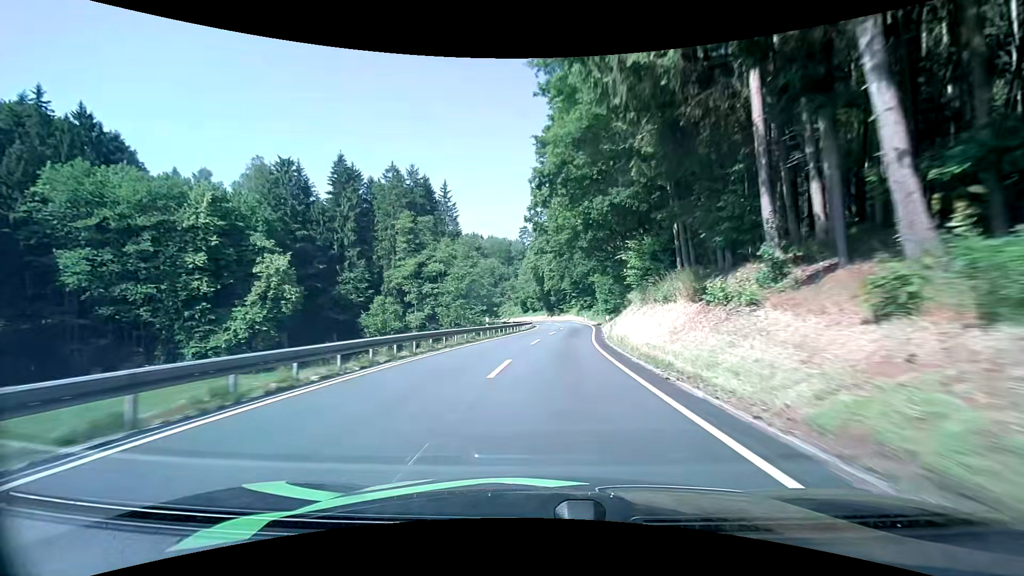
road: secondary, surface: asphalt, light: Day
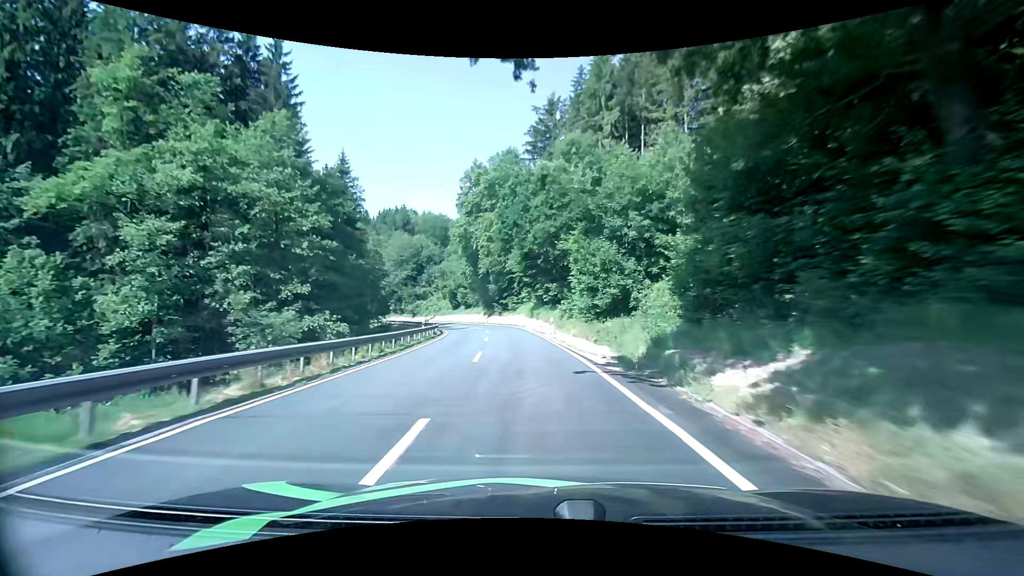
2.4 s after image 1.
(+3.1, +44.0) m; +5°
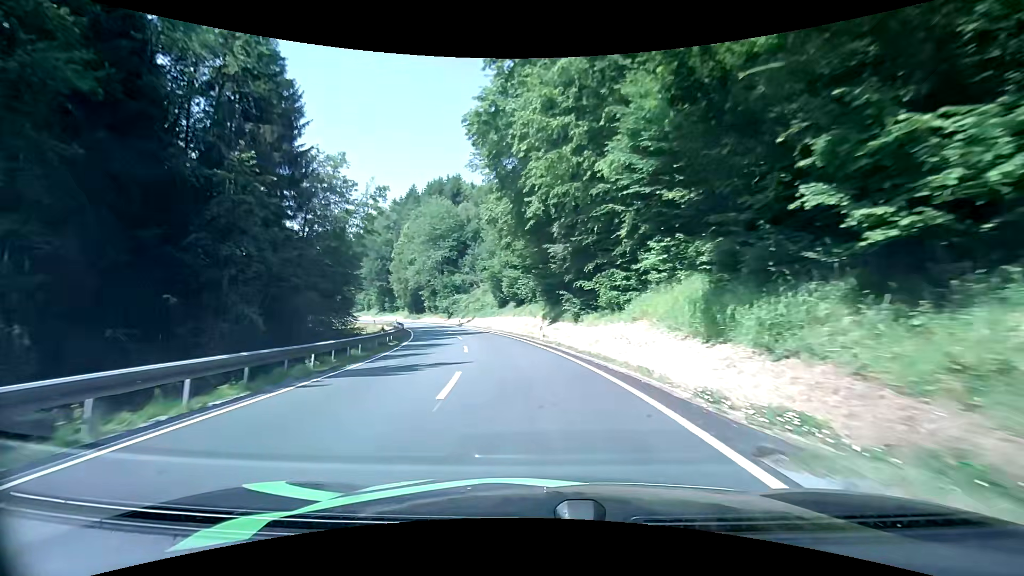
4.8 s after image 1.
(-2.2, +42.3) m; -9°
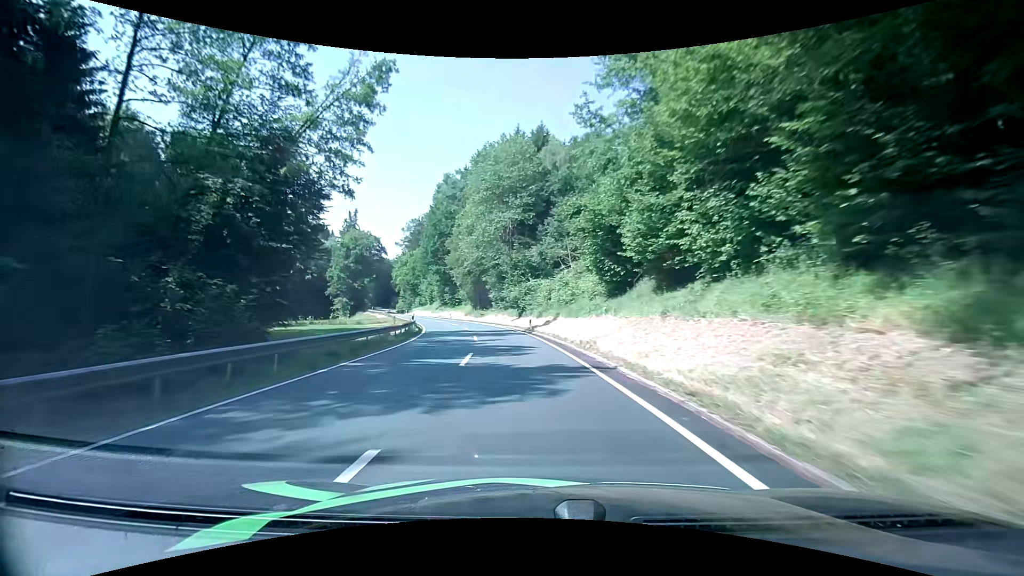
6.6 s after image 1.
(-2.7, +31.8) m; -9°
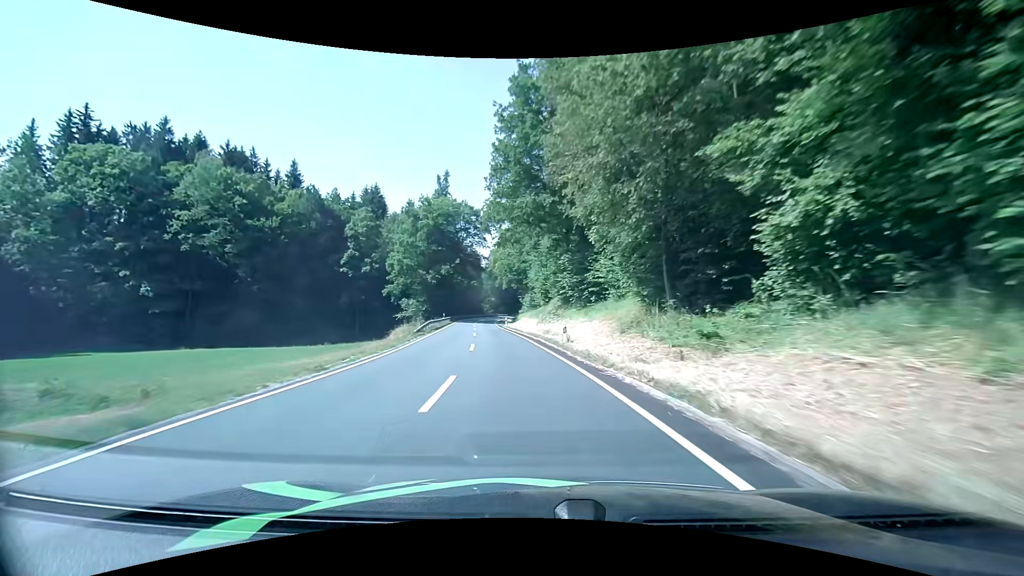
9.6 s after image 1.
(-8.3, +53.9) m; -18°
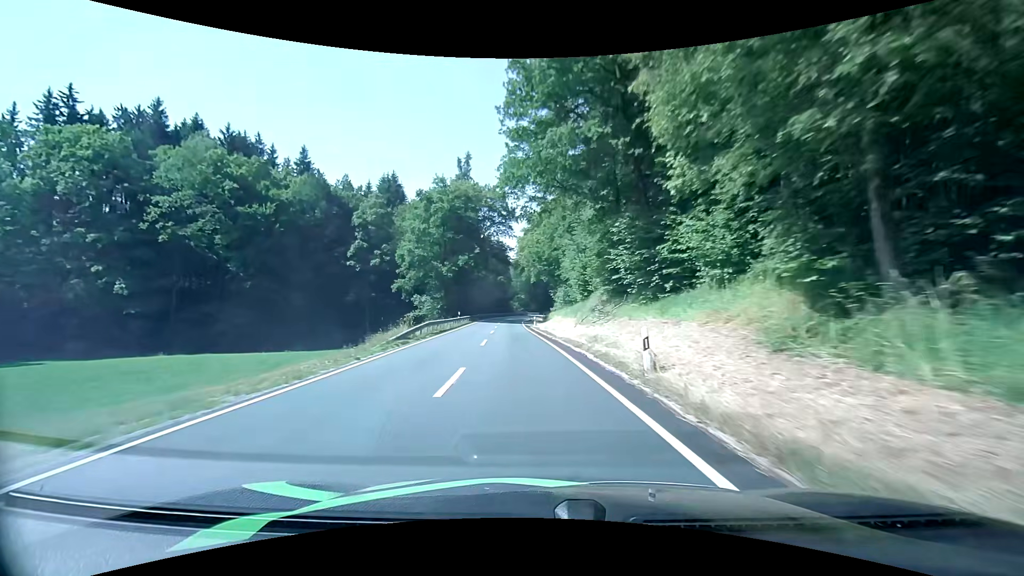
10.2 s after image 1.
(-0.3, +11.1) m; -3°
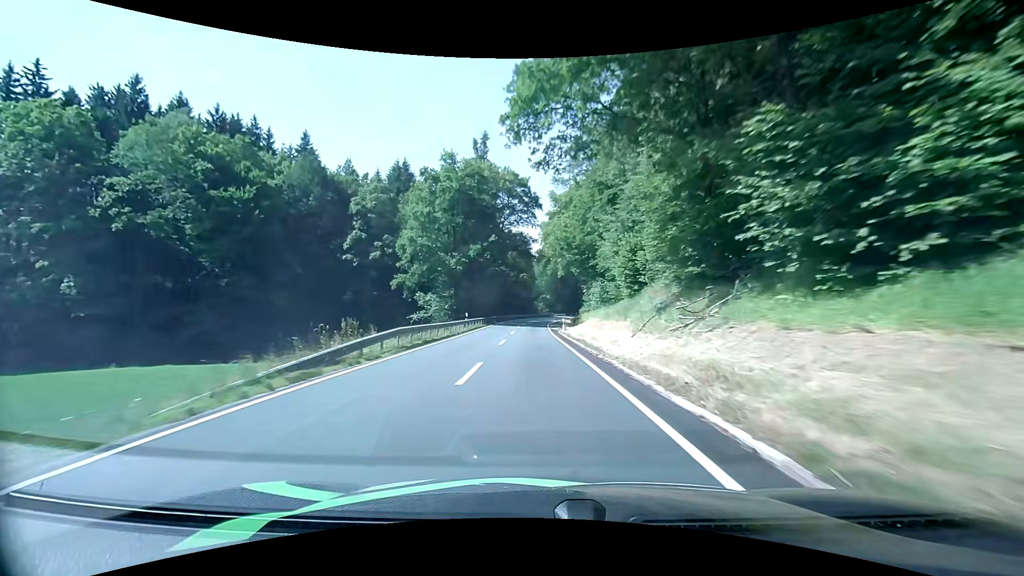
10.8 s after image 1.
(-0.3, +11.0) m; -3°
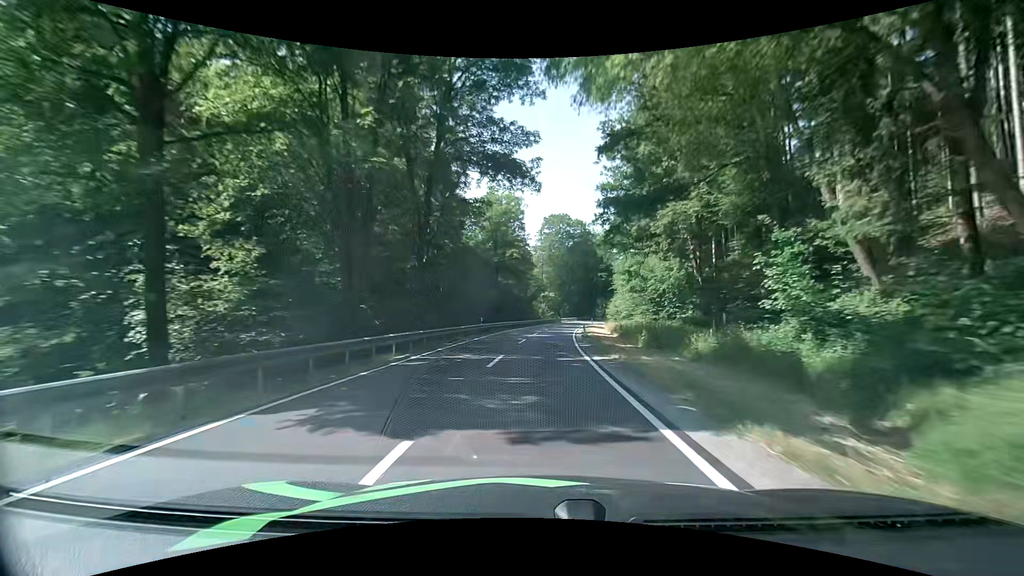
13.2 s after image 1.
(-0.8, +44.0) m; 0°
(0, +10) (0, +20) (+1, +30) (+1, +40) (+2, +50) (+3, +60) (+4, +70) (+6, +80) (+8, +90) (+10, +99) m
